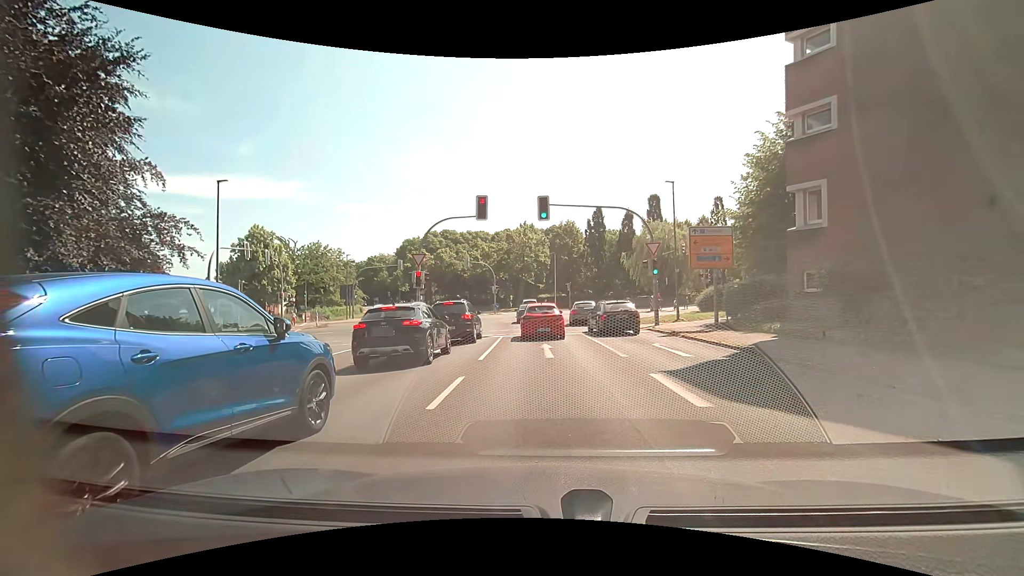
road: unclassified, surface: asphalt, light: Day
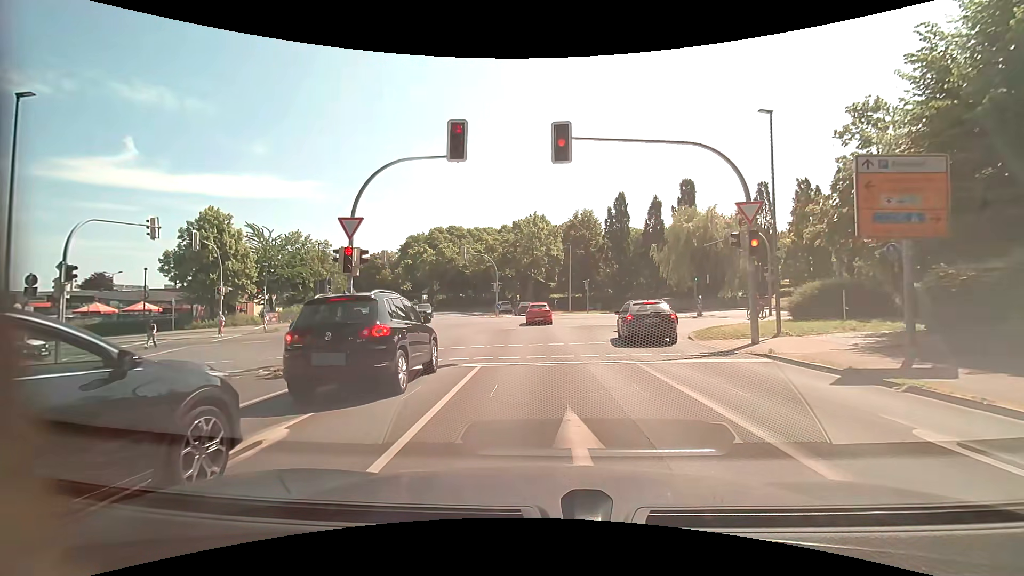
(-0.2, +11.1) m; -1°
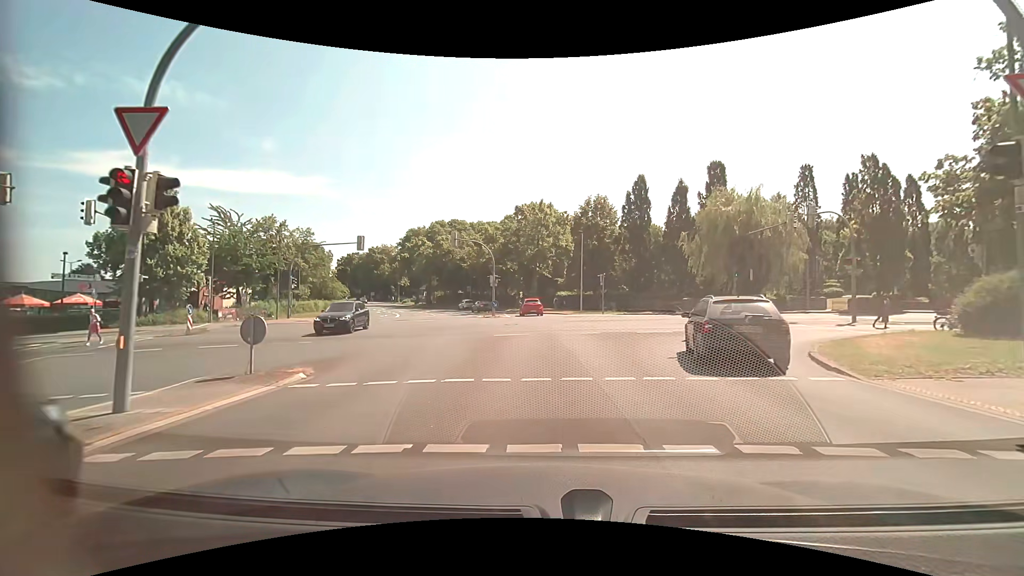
(-0.2, +9.0) m; -2°
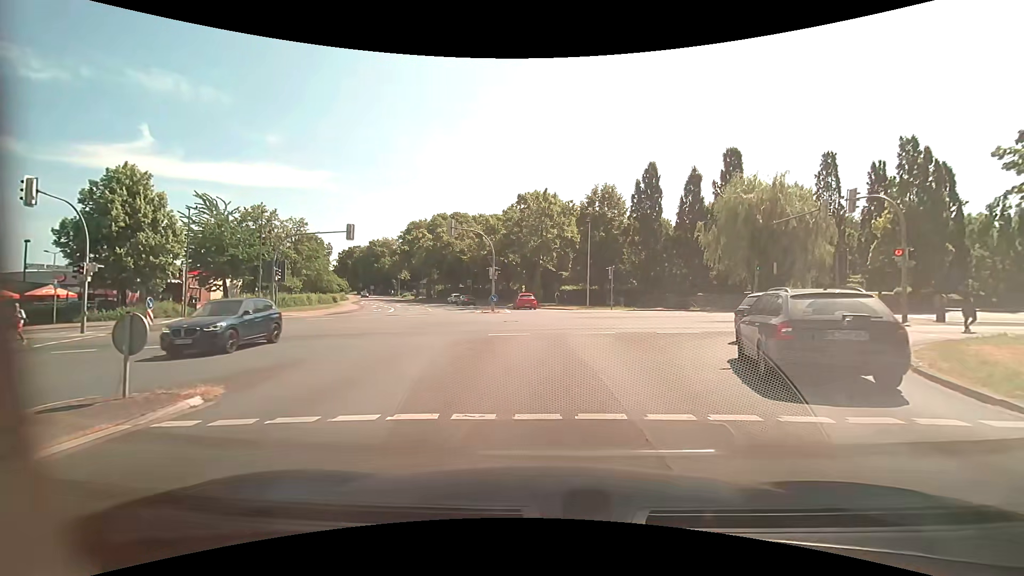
(0.0, +3.2) m; -1°
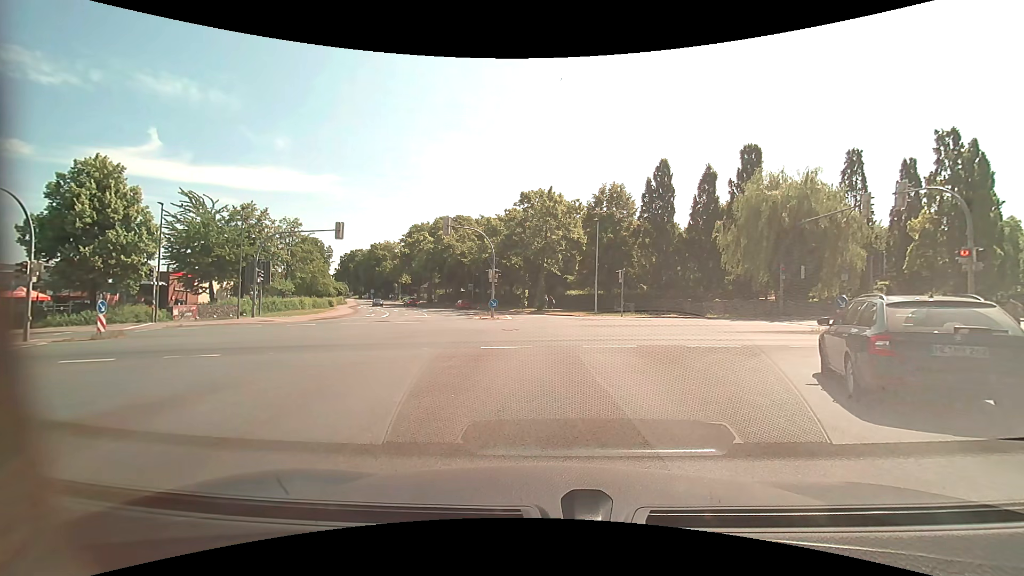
(0.0, +2.9) m; -1°
